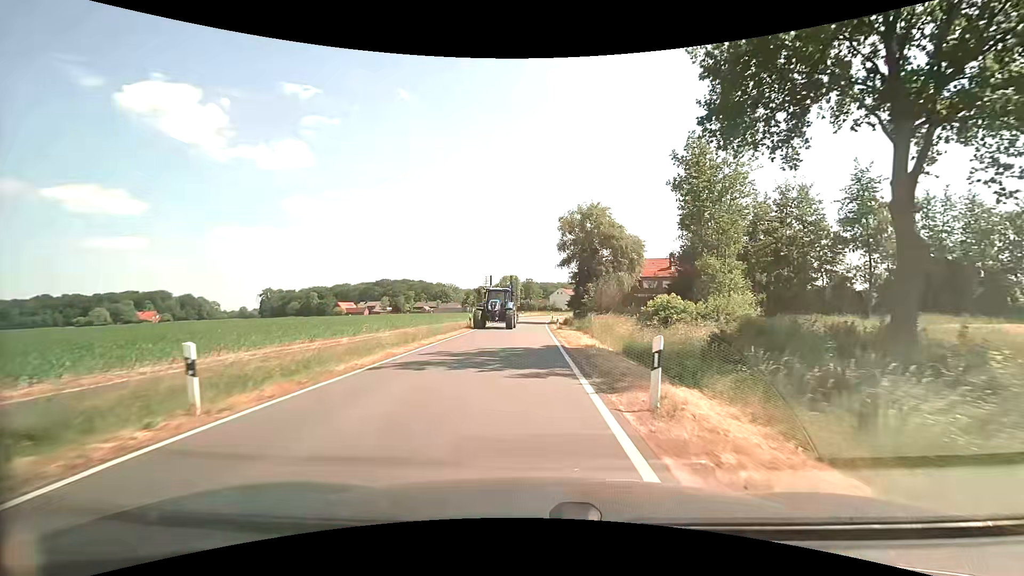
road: secondary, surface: asphalt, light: Day
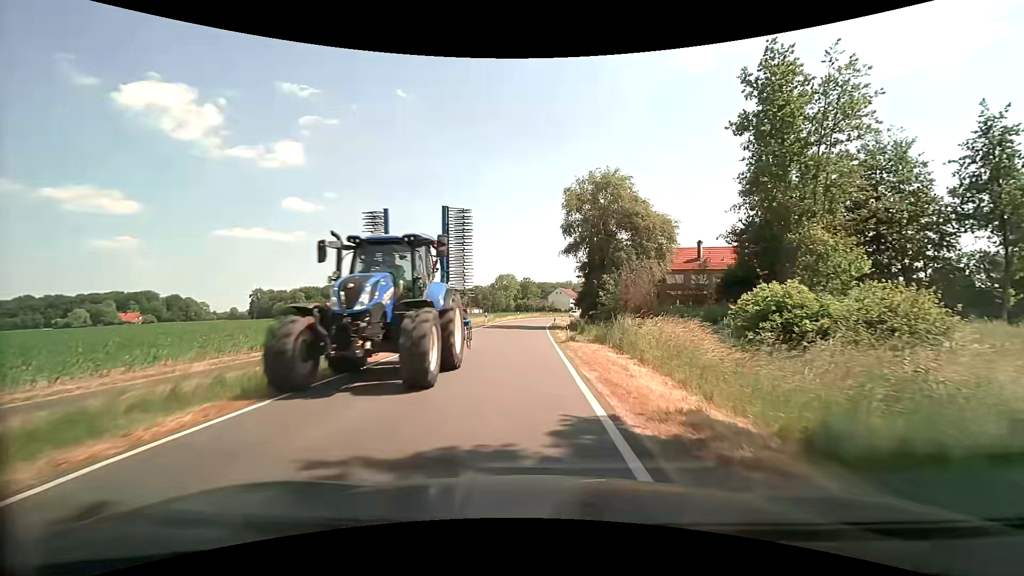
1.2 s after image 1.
(+0.1, +12.8) m; 0°
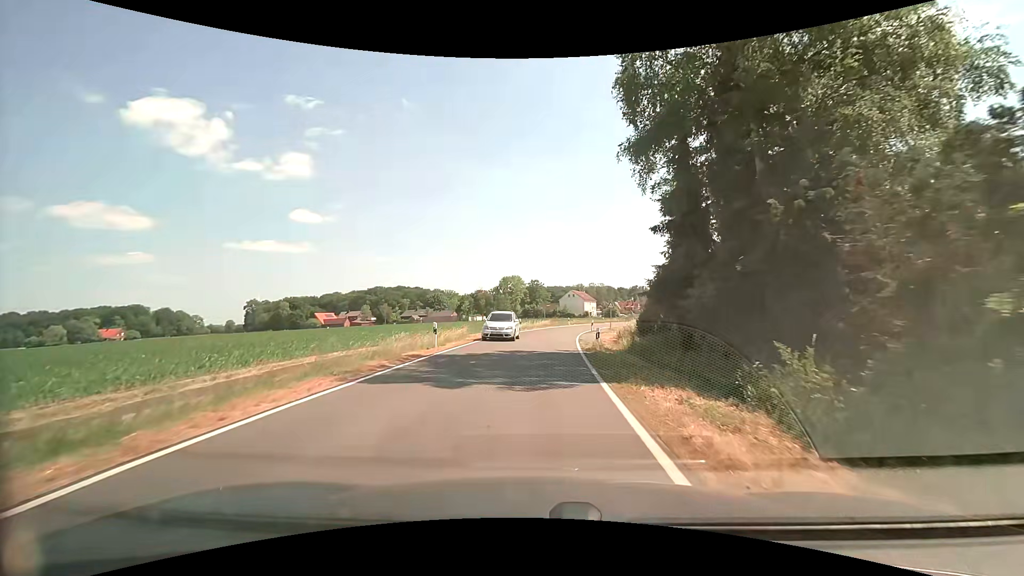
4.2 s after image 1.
(-0.2, +27.7) m; -1°
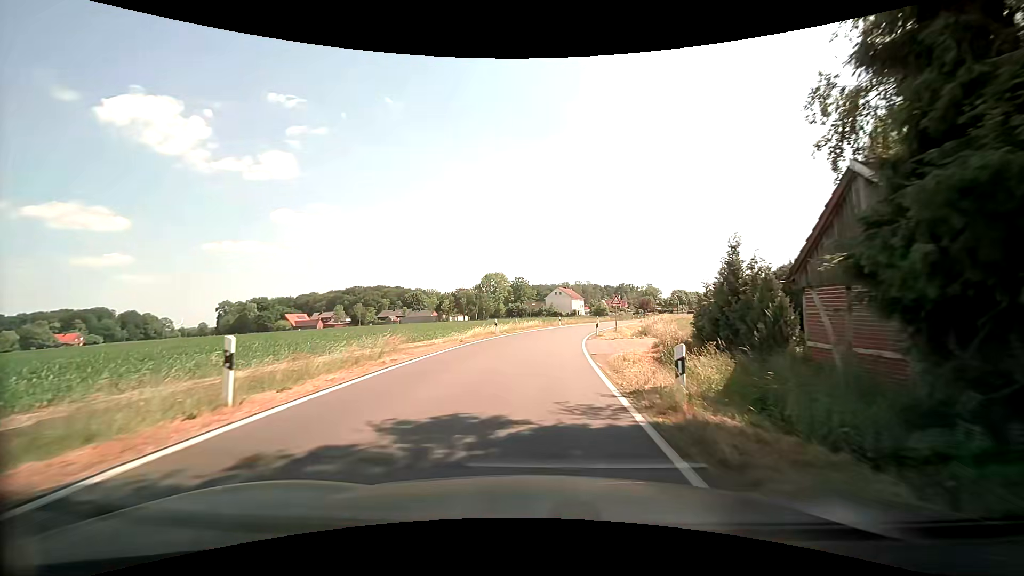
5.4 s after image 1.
(+0.2, +13.0) m; +2°
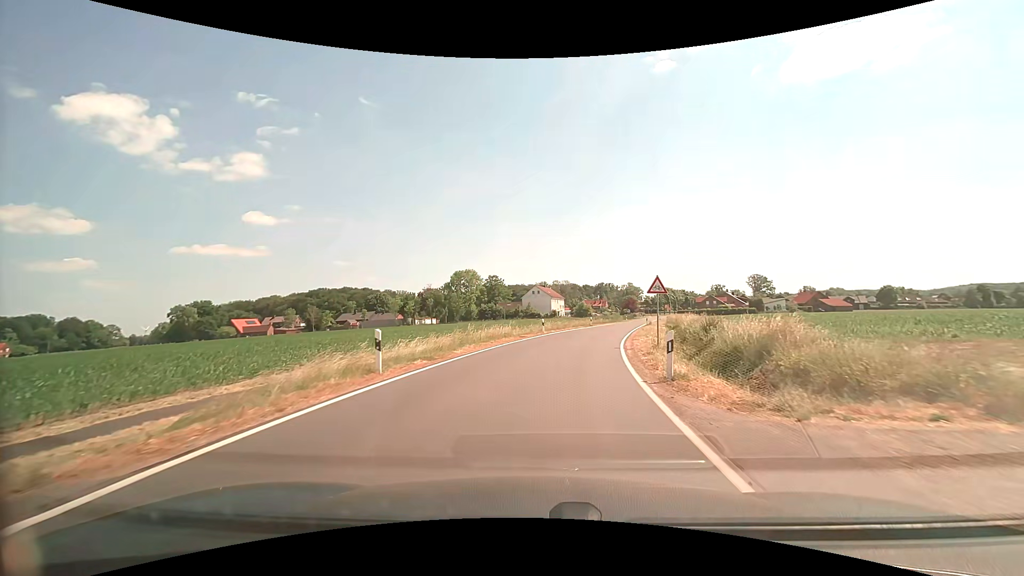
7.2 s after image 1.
(+0.5, +20.7) m; +3°
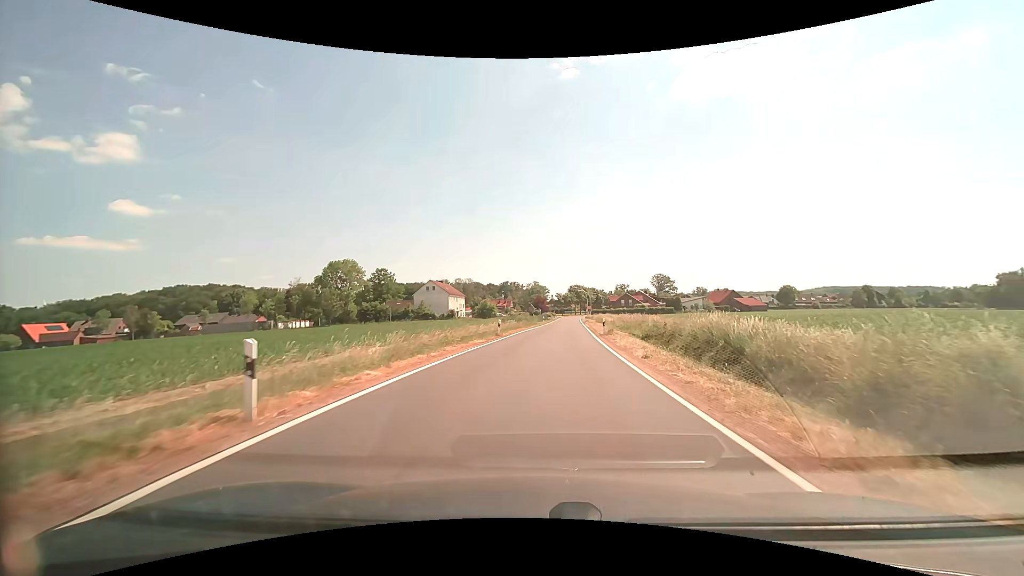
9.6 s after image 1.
(+2.5, +29.1) m; +11°
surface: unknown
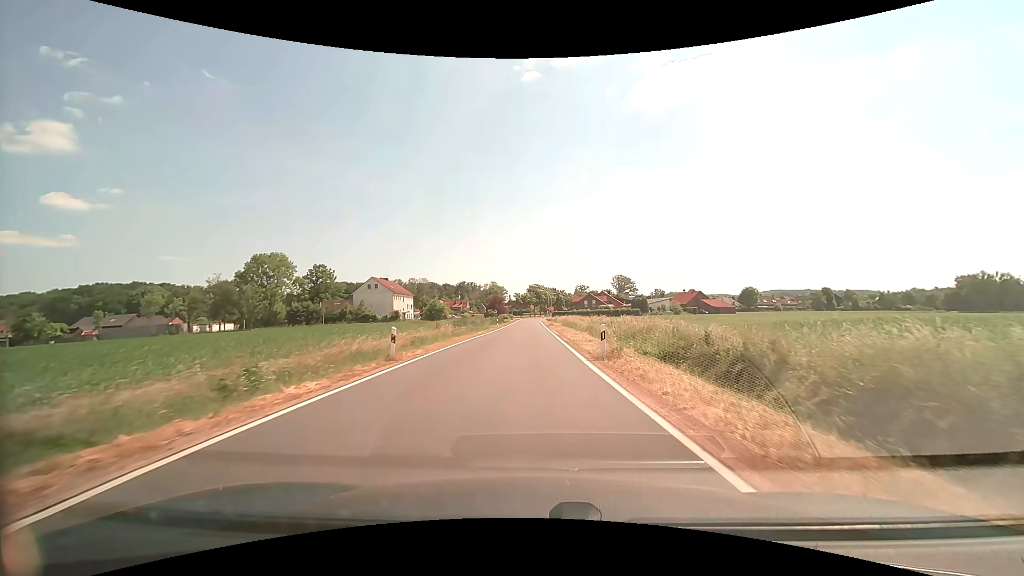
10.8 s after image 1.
(+0.7, +15.3) m; +5°
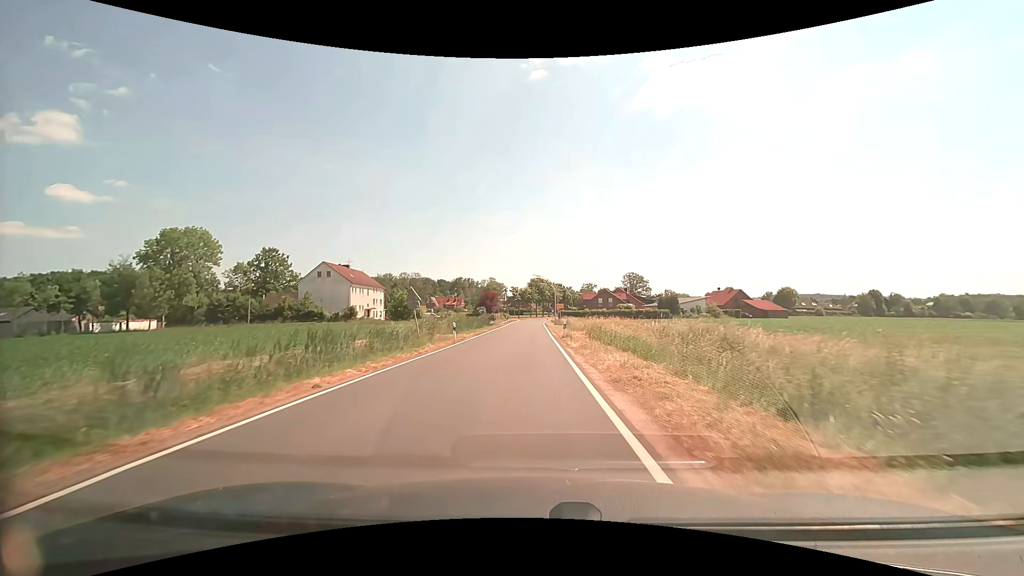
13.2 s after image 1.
(+0.3, +31.8) m; 0°
(0, +10) (0, +20) (0, +30) (0, +40) (0, +50) (0, +60) (0, +70) (0, +80) (0, +90) (0, +100) m
